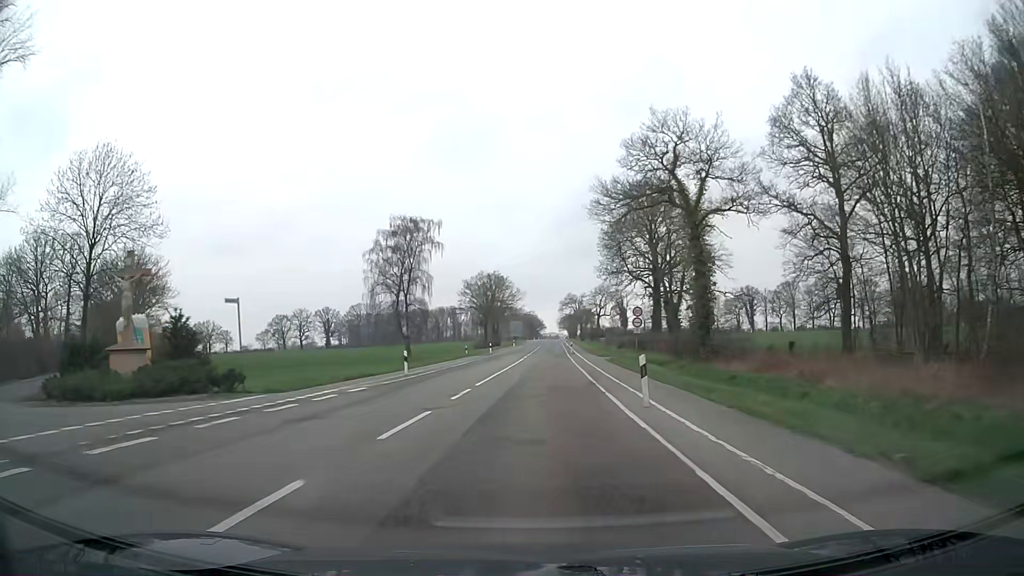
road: secondary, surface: asphalt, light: Day
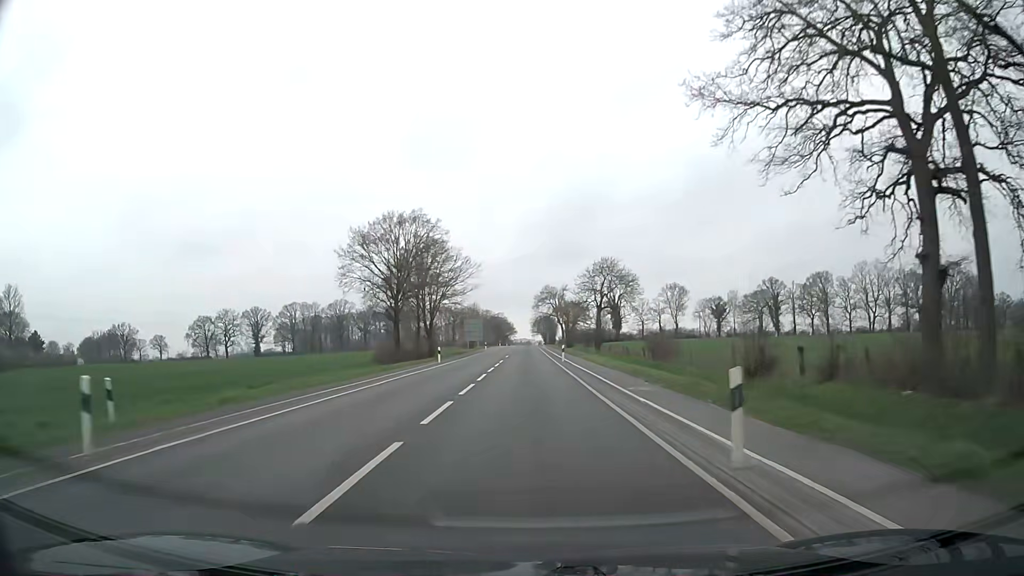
(+1.6, +58.9) m; +2°
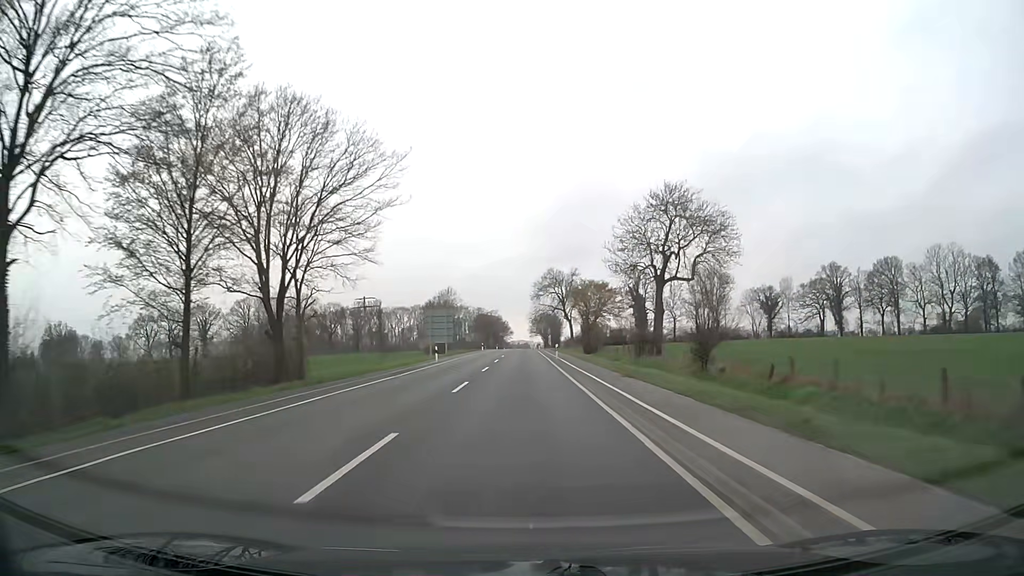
(+0.1, +48.5) m; 0°
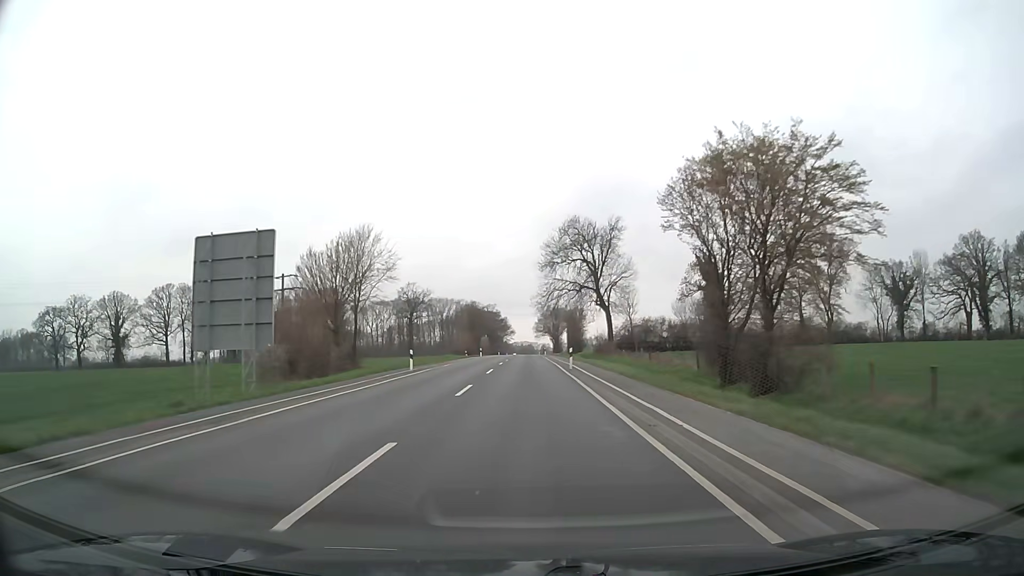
(-0.5, +61.5) m; -1°
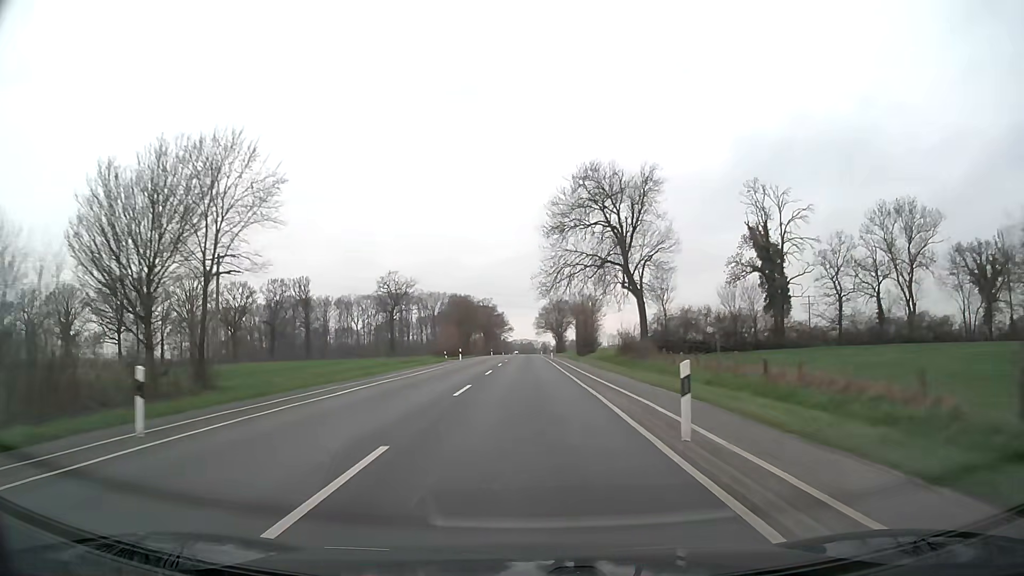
(0.0, +24.8) m; 0°
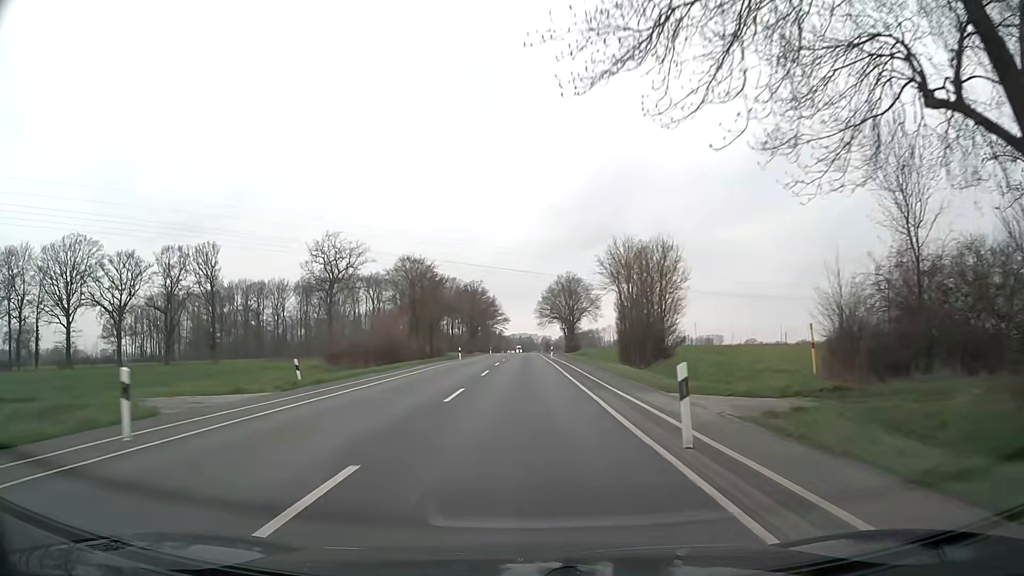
(-0.1, +49.9) m; 0°
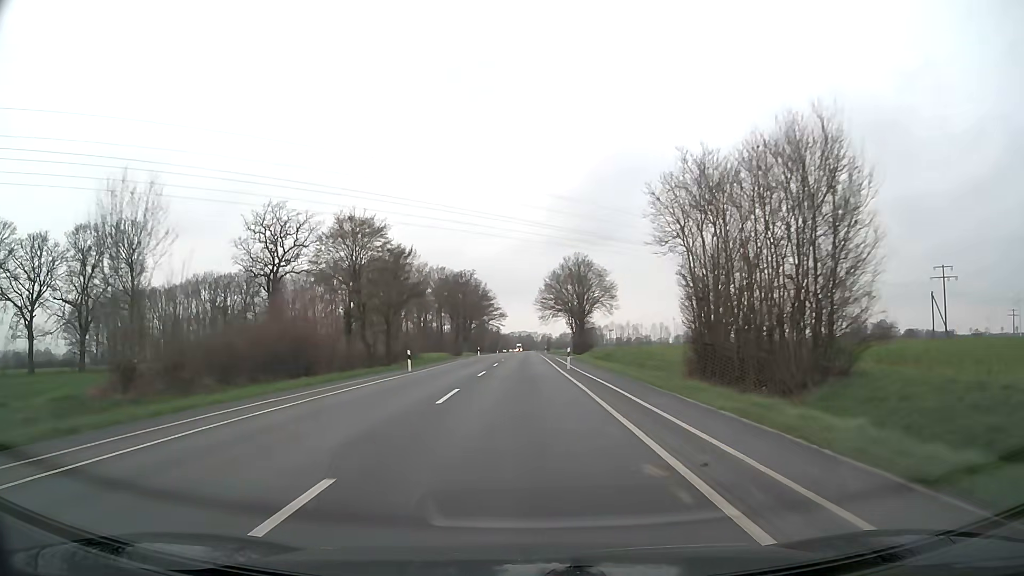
(0.0, +25.1) m; 0°
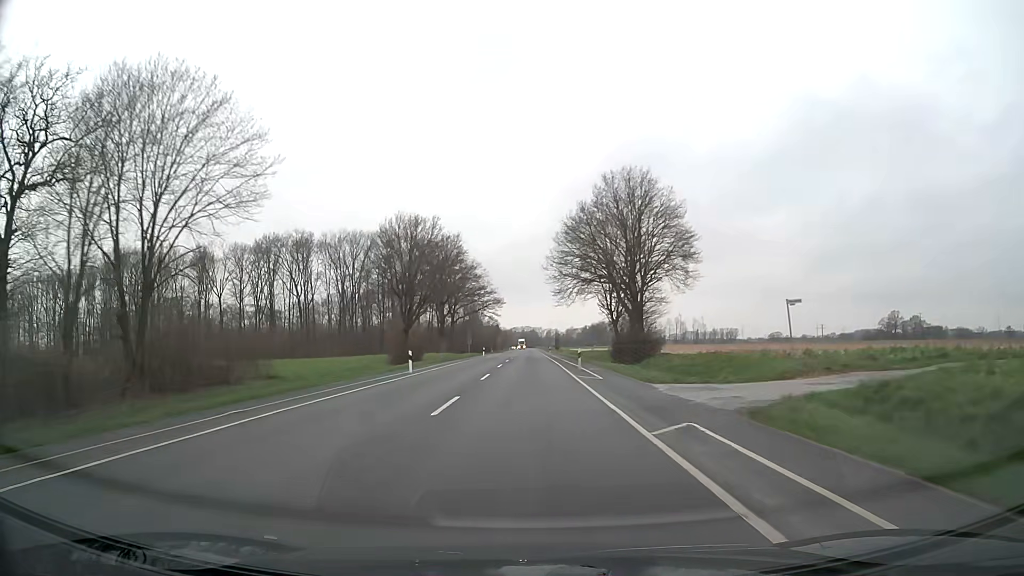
(-0.1, +50.3) m; 0°
(0, +10) (0, +20) (0, +30) (0, +40) (0, +50) (0, +60) (0, +70) (+1, +80) (+1, +90) (+1, +100) m
